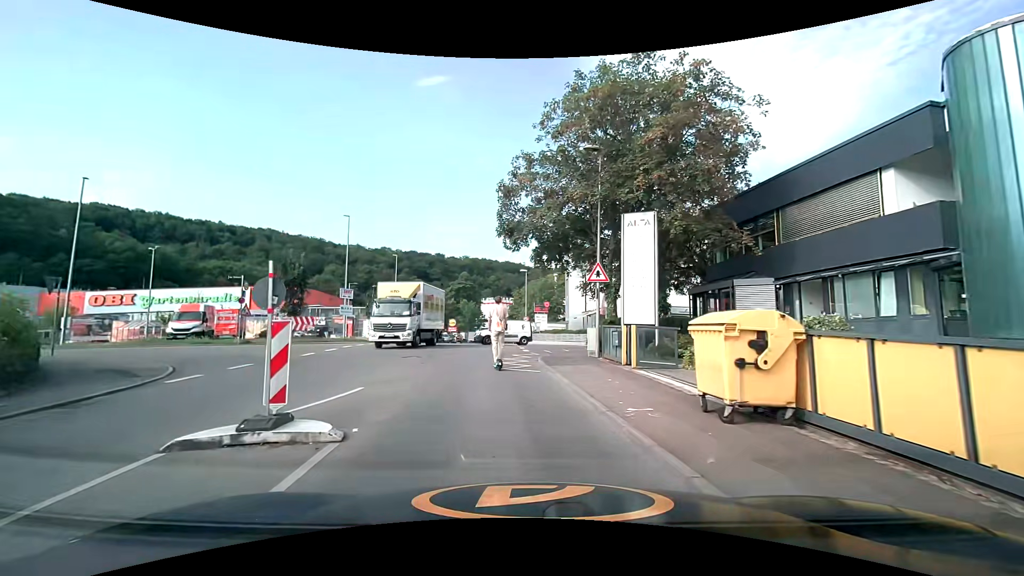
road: unclassified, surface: asphalt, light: Day
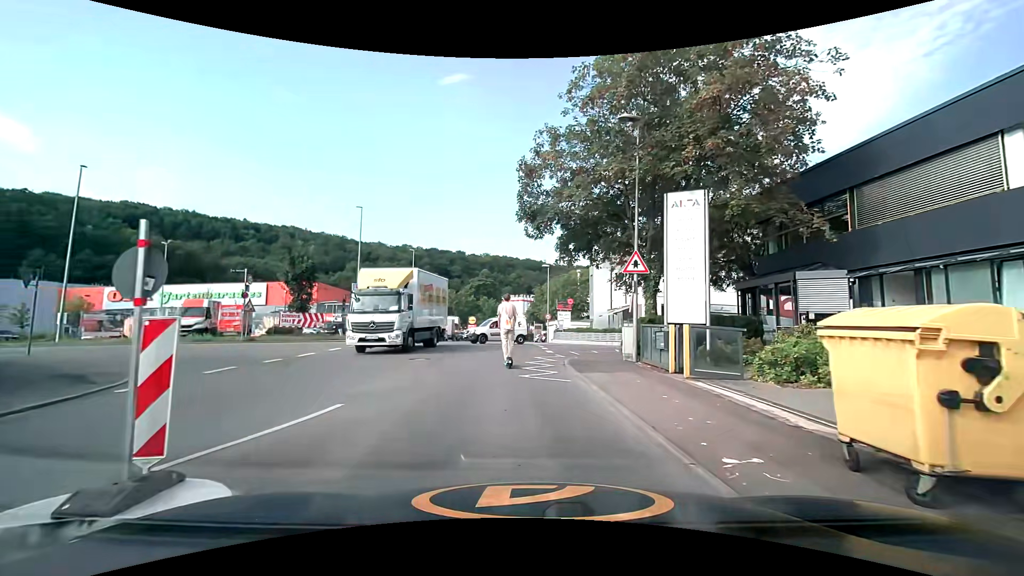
(-0.1, +2.6) m; -3°
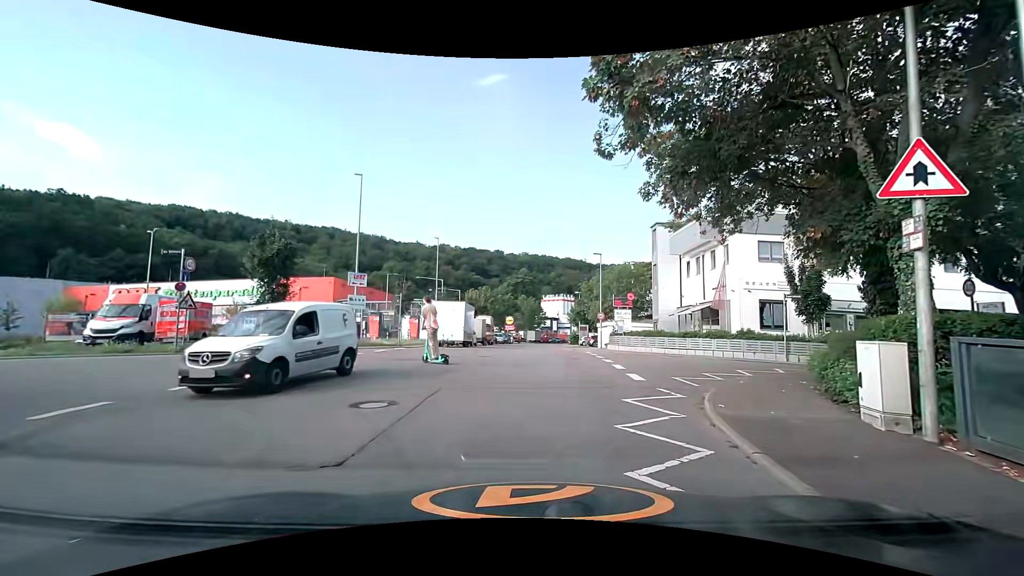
(-0.5, +9.5) m; -4°
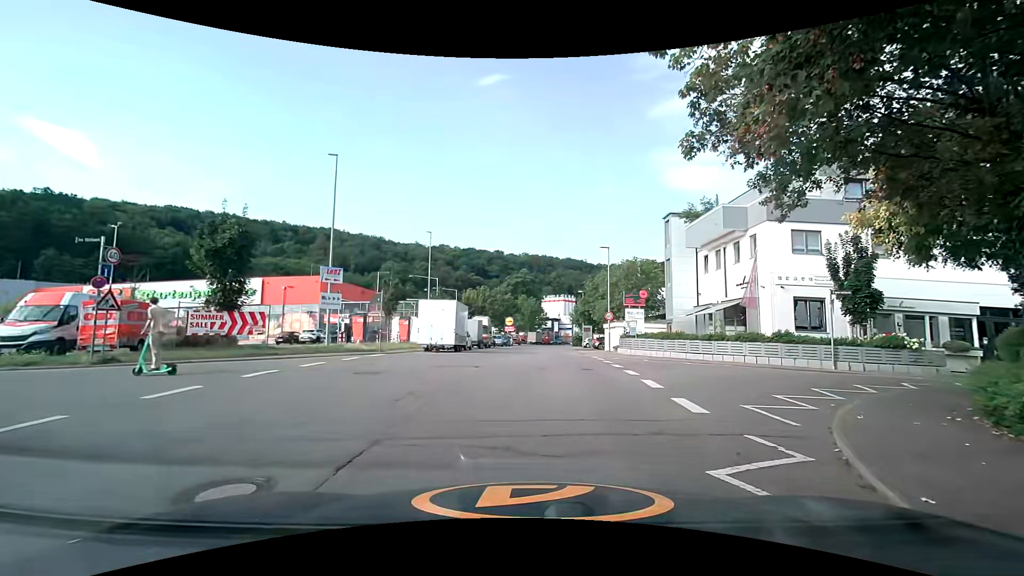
(0.0, +4.0) m; 0°
